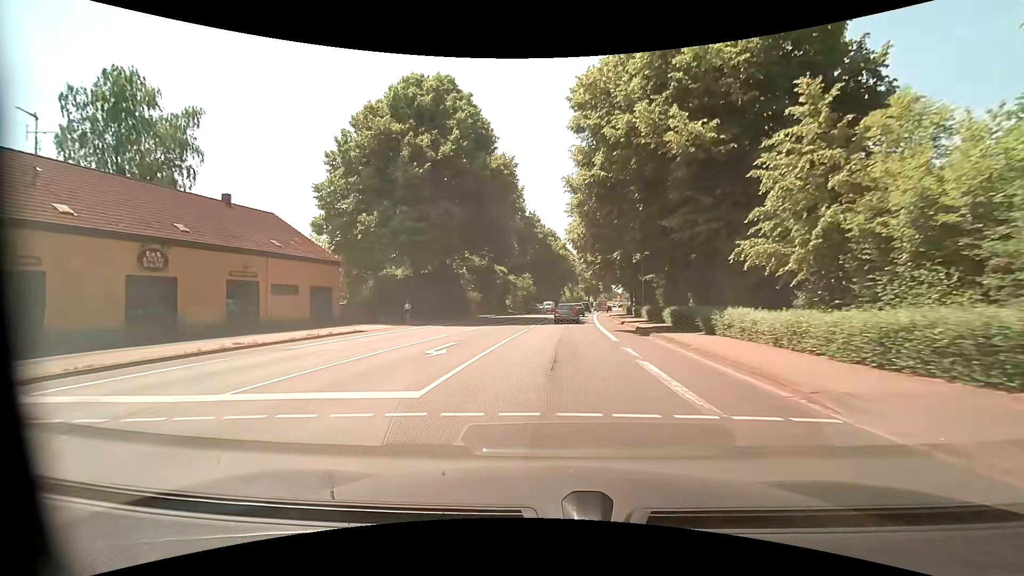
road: primary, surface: asphalt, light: Day
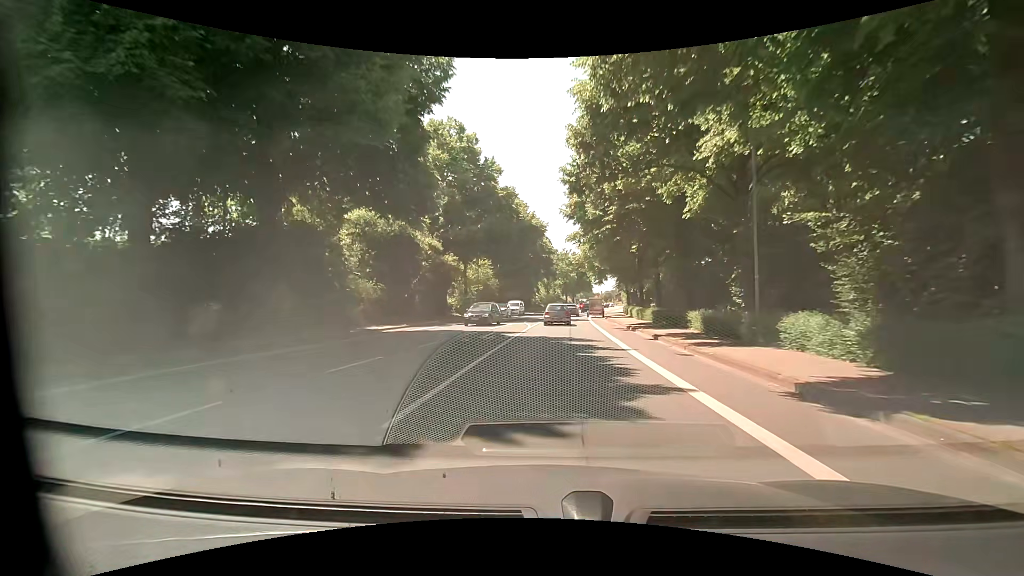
(+1.1, +27.9) m; +4°
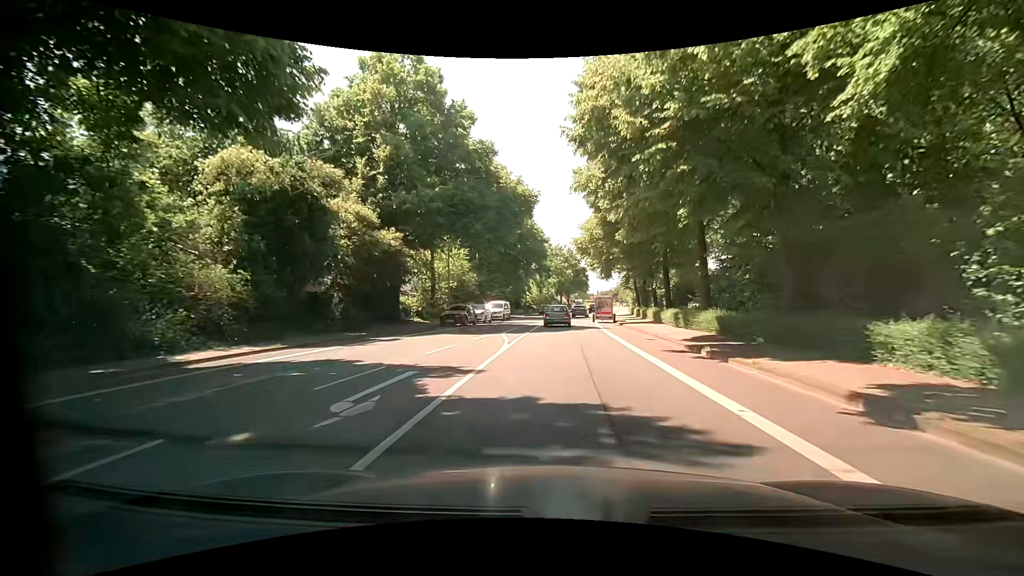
(+0.1, +13.7) m; -1°
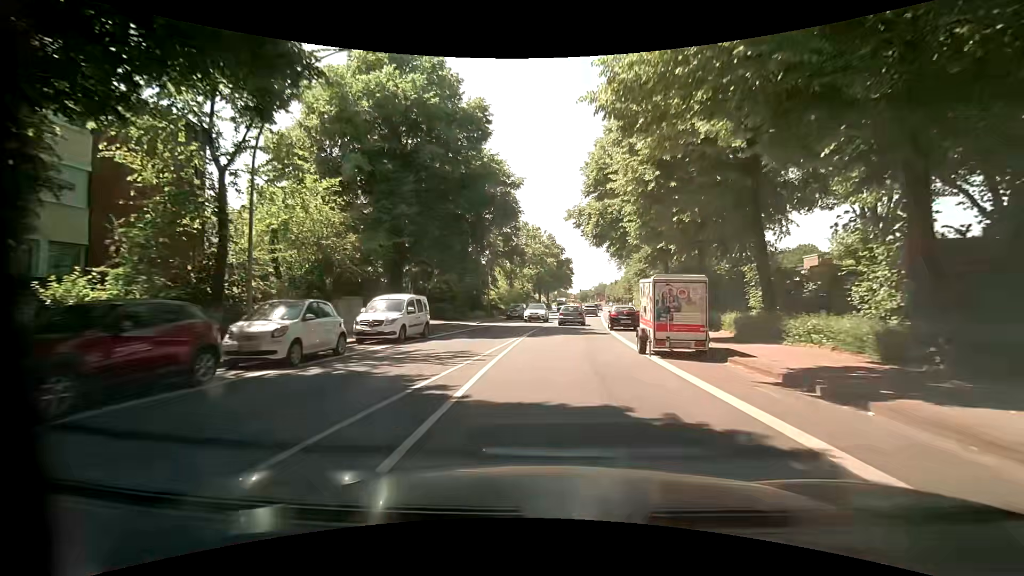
(+1.1, +27.1) m; +3°
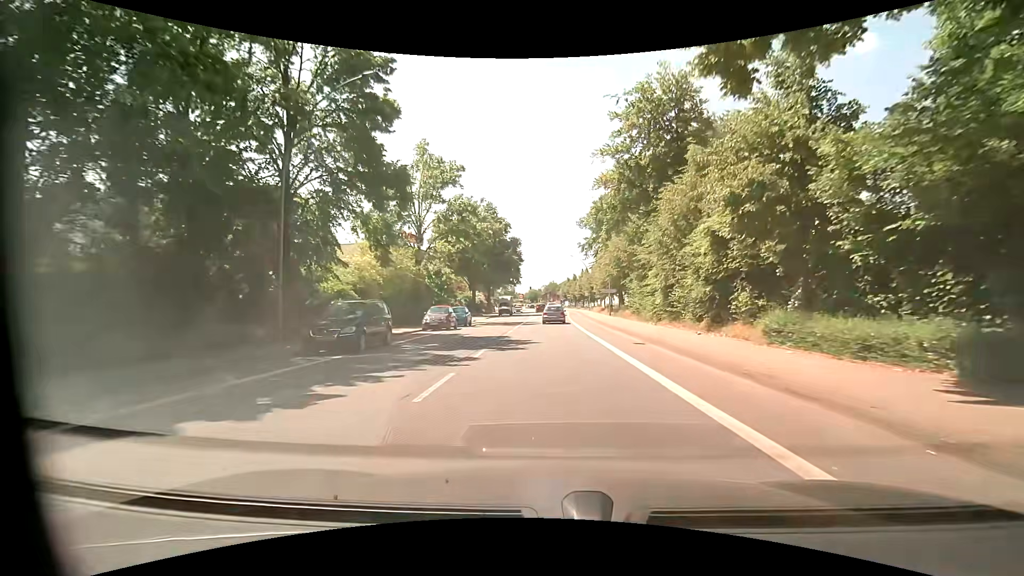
(+1.9, +34.4) m; +7°
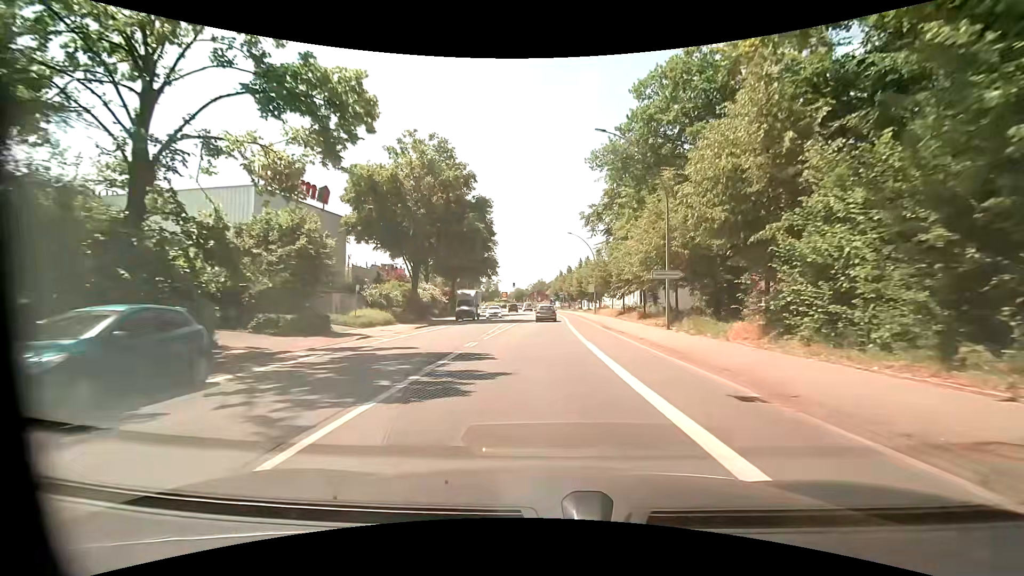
(0.0, +29.2) m; +1°
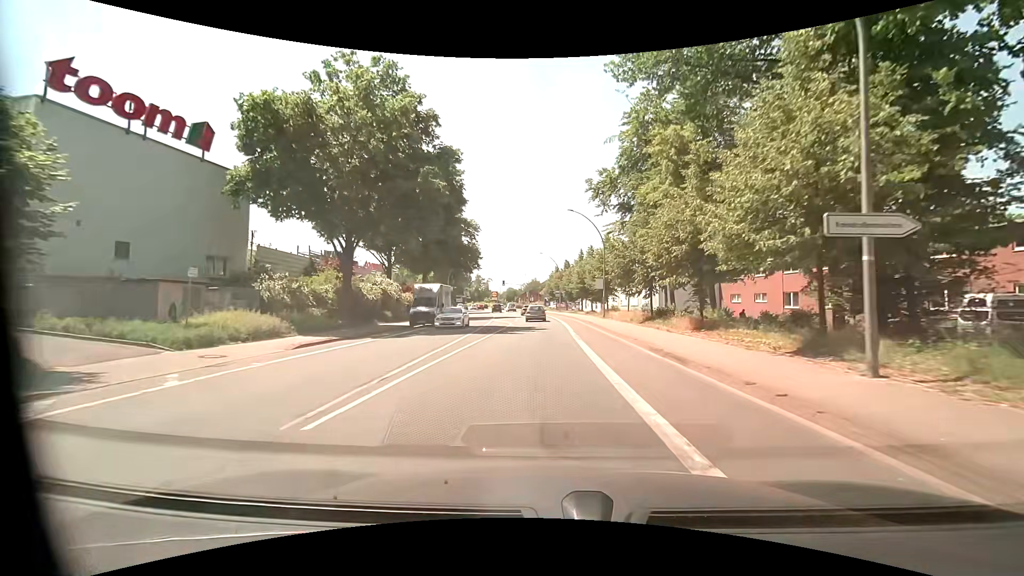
(-0.1, +15.2) m; 0°
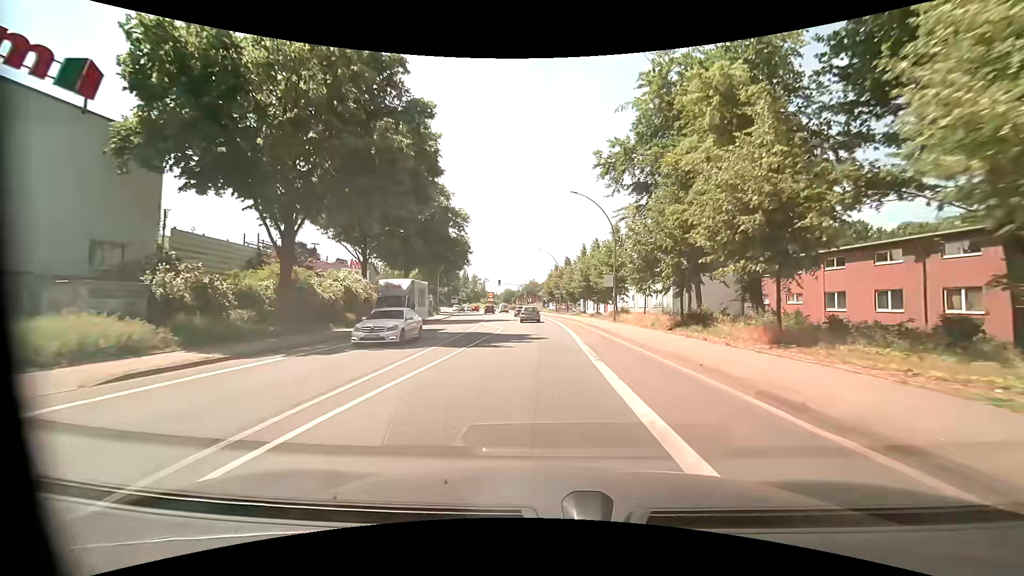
(0.0, +7.7) m; 0°
(0, +10) (0, +20) (0, +30) (-1, +40) (-1, +50) (-2, +60) (-2, +70) (-4, +80) (-5, +90) (-7, +100) m
